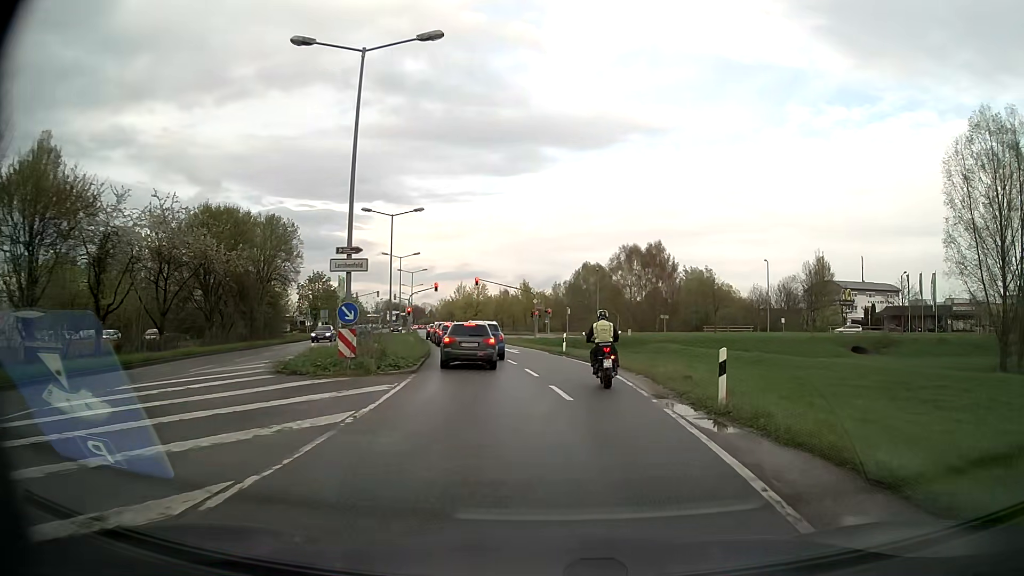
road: secondary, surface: asphalt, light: Day
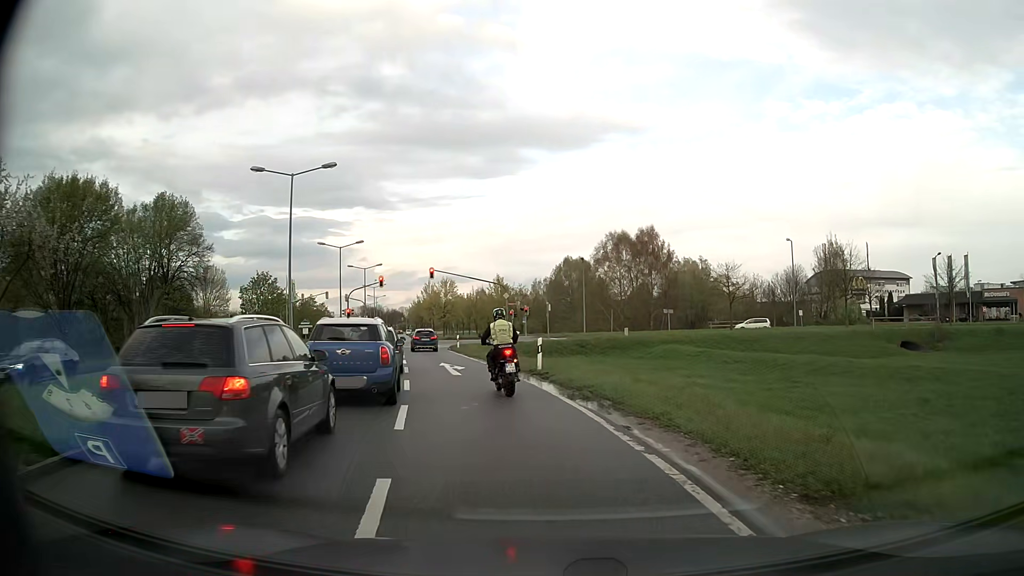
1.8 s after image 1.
(+0.6, +15.5) m; +2°
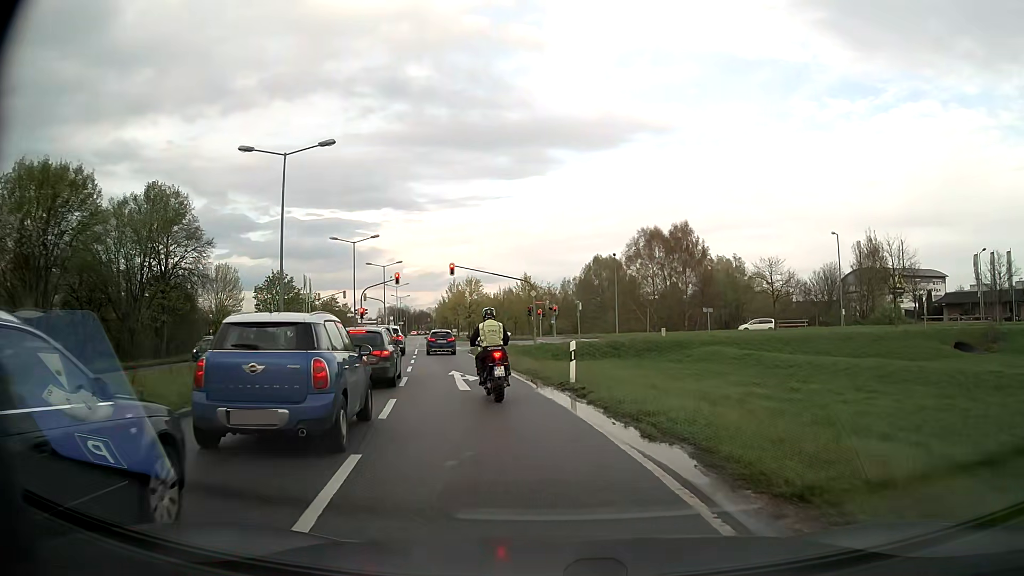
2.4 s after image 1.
(-0.1, +4.7) m; -3°
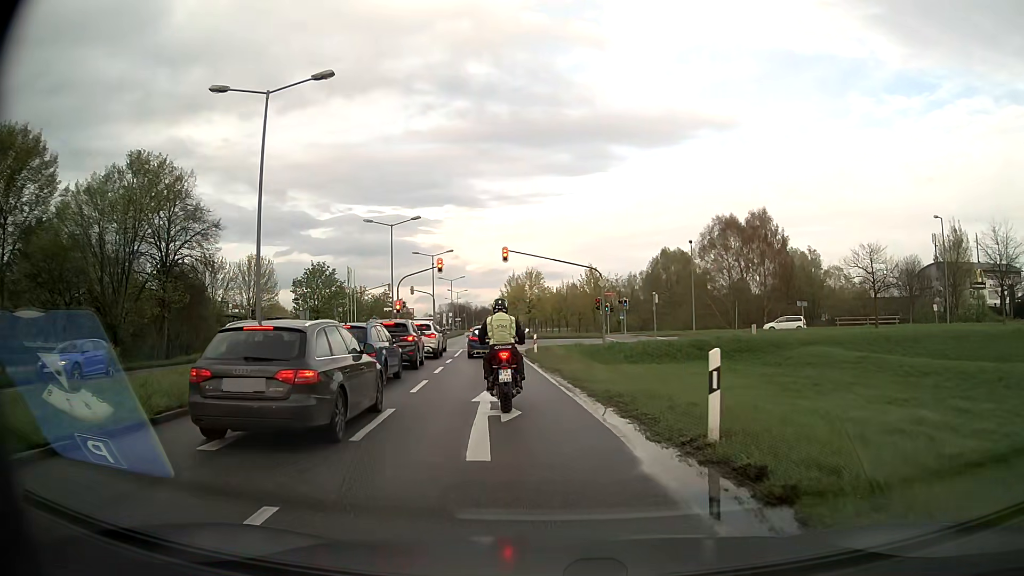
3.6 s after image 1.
(-0.3, +8.4) m; -5°
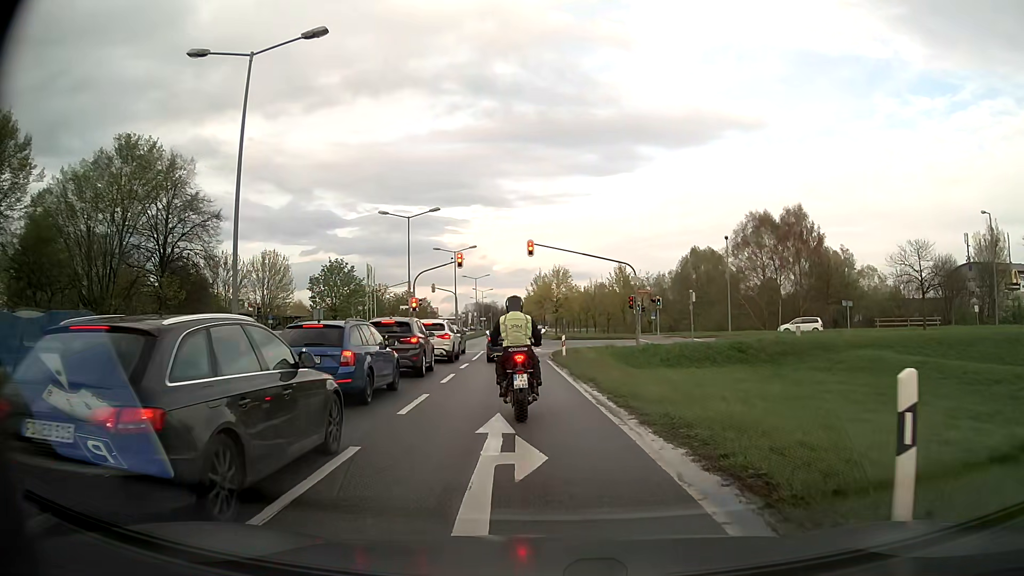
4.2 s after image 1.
(-0.1, +3.5) m; -2°
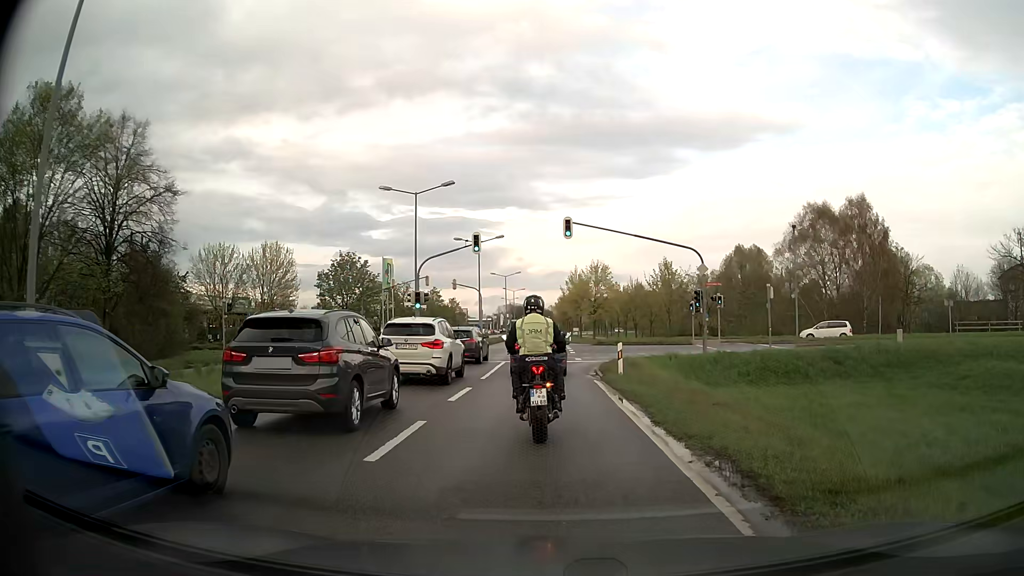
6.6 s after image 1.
(-0.3, +9.2) m; -3°
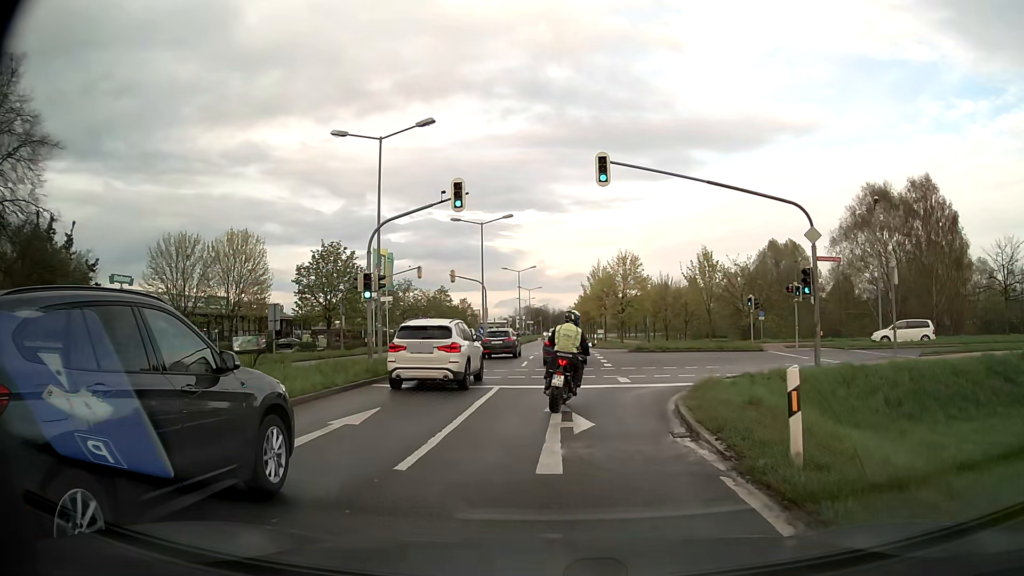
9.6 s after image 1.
(-0.2, +12.6) m; -1°
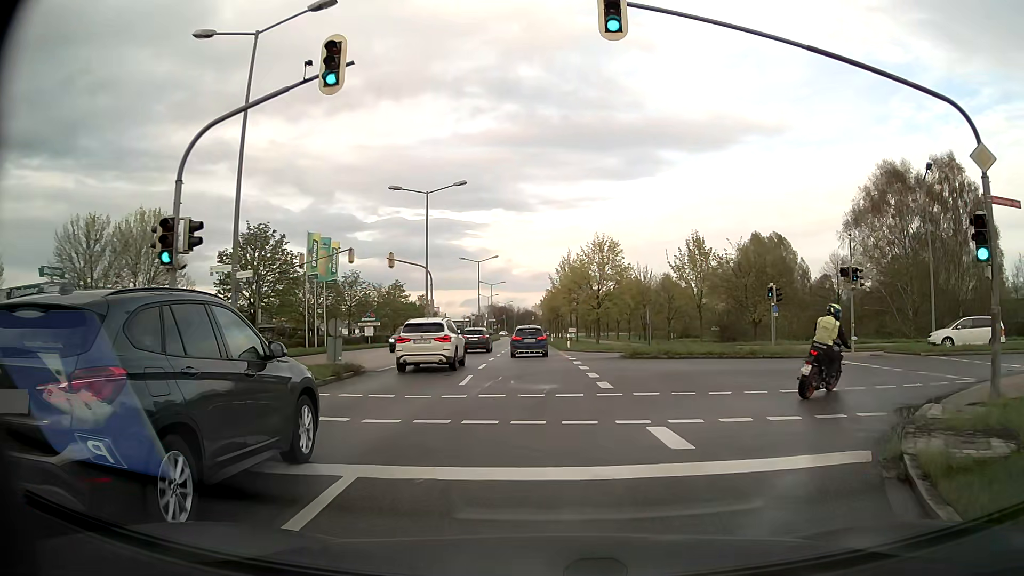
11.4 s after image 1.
(0.0, +10.7) m; +2°
